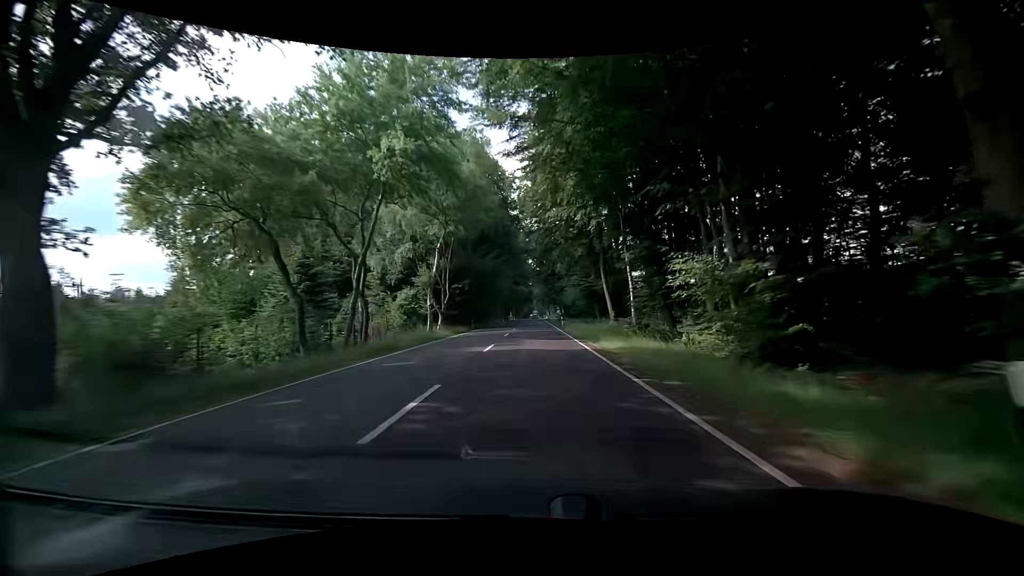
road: primary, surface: asphalt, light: Day
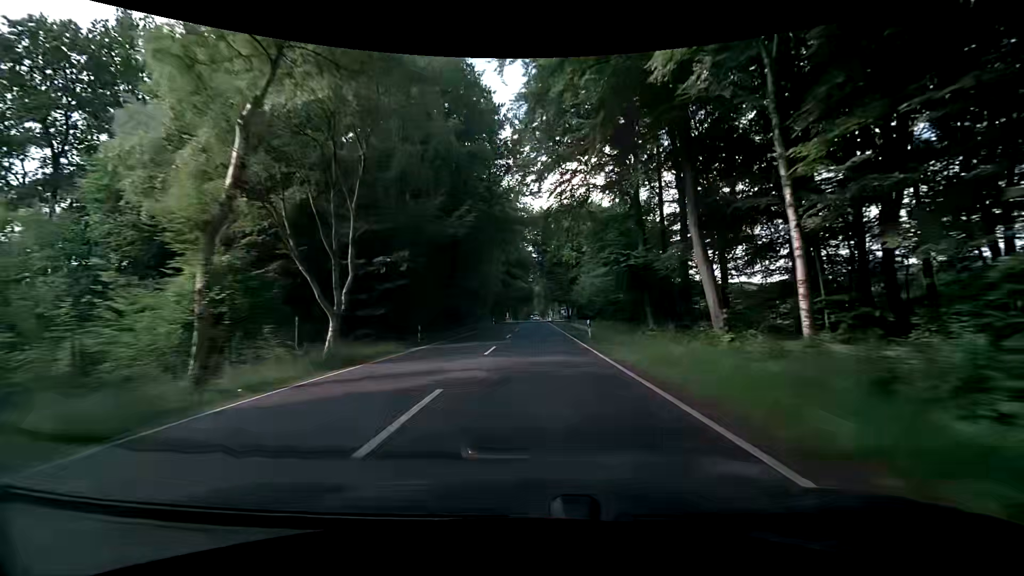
(+0.2, +25.1) m; 0°
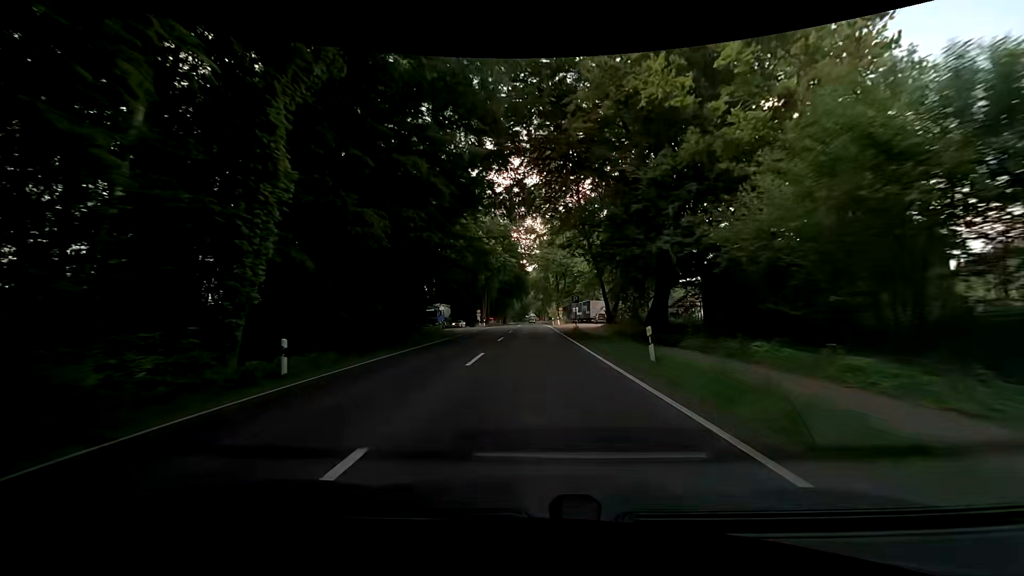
(+0.3, +65.3) m; 0°
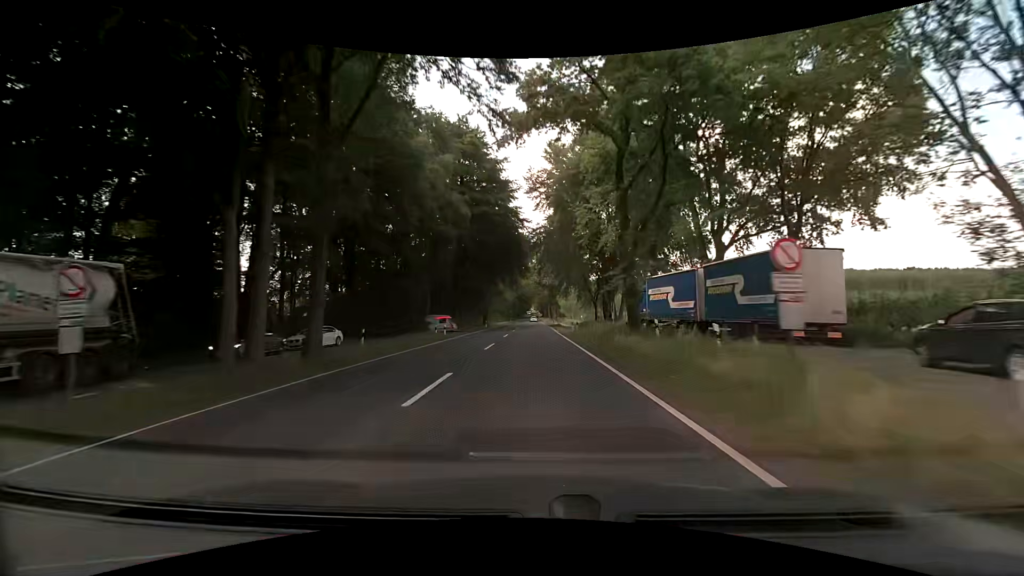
(+0.1, +67.4) m; 0°
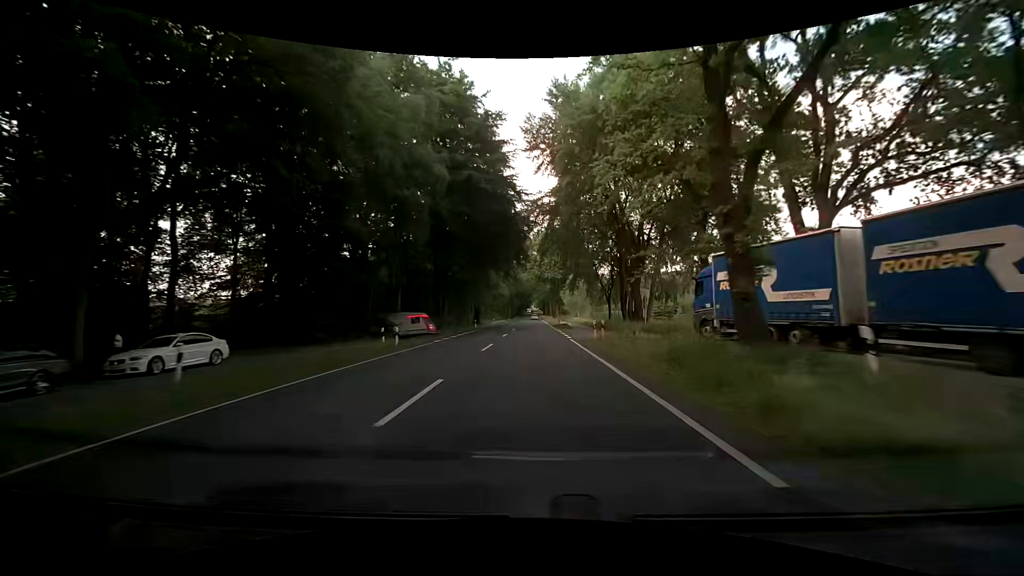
(-0.1, +13.6) m; 0°
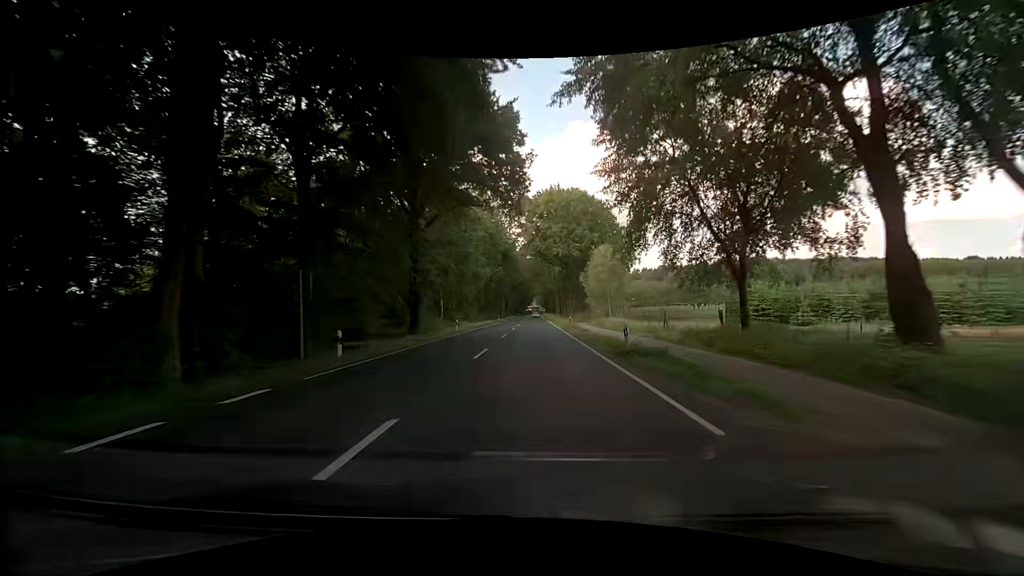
(-0.2, +40.8) m; -1°
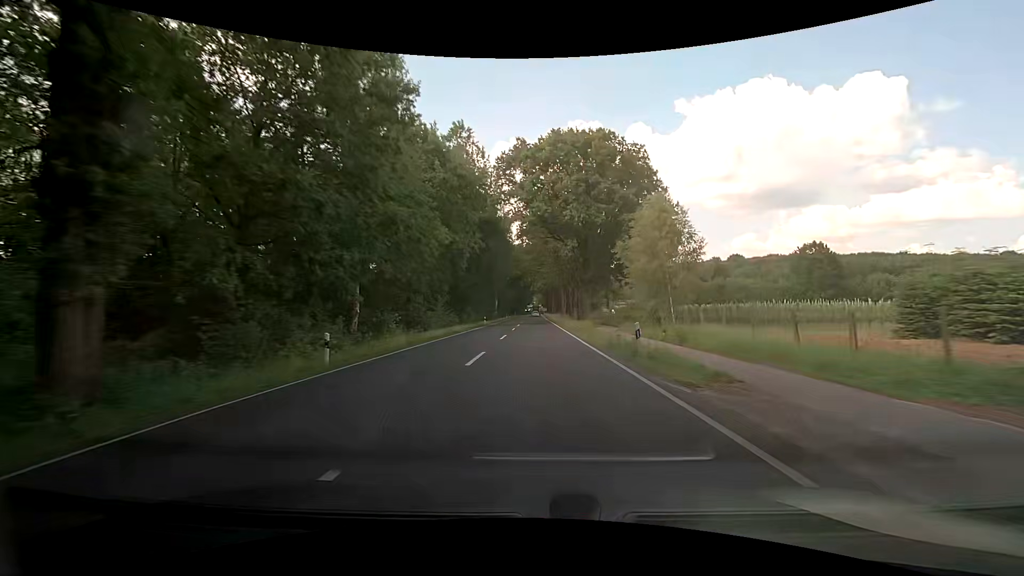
(0.0, +26.6) m; 0°
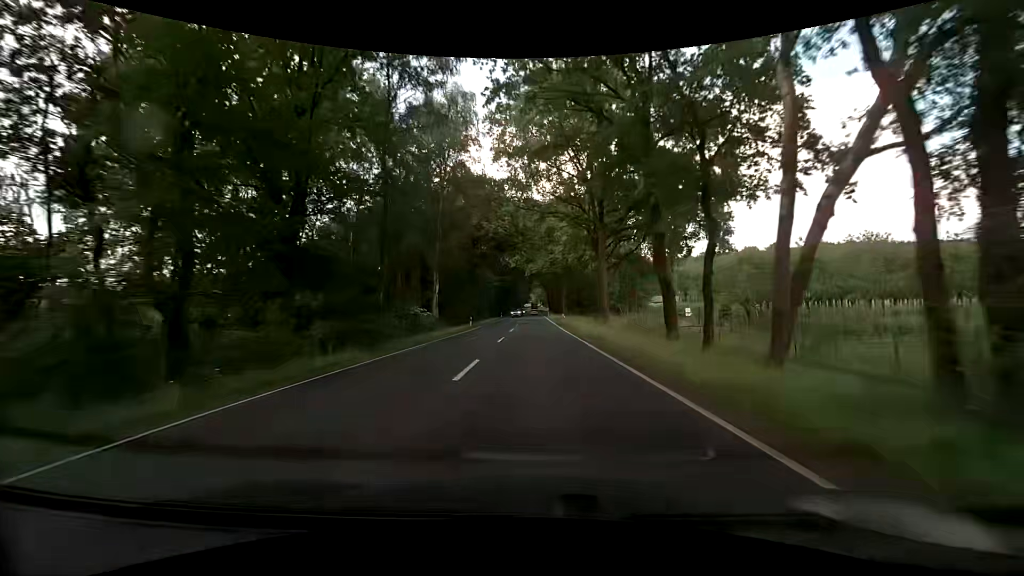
(+0.2, +63.9) m; +1°
(0, +10) (0, +20) (0, +30) (0, +40) (0, +50) (0, +60) (0, +70) (0, +80) (0, +90) (0, +100) m
